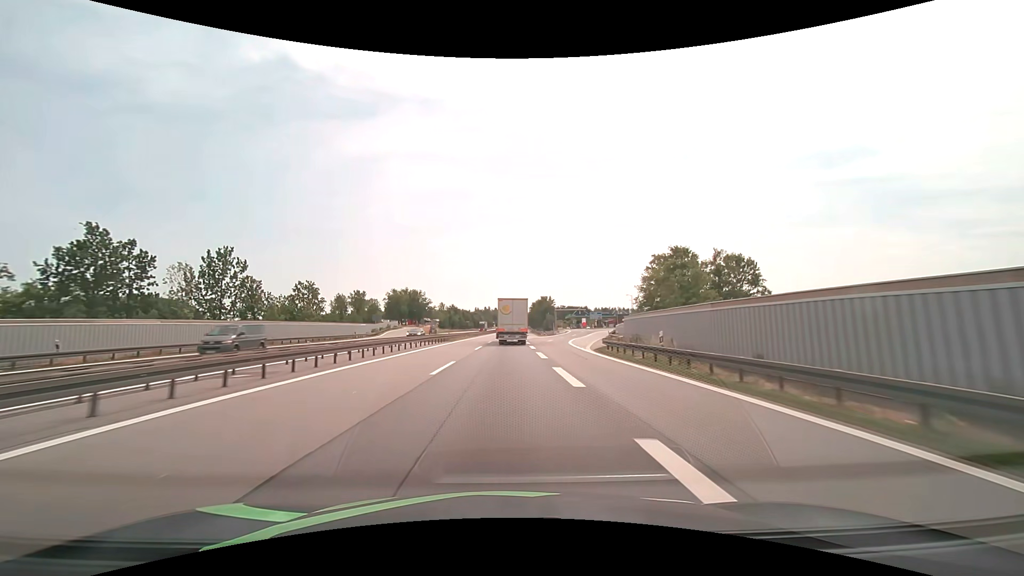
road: motorway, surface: asphalt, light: Day
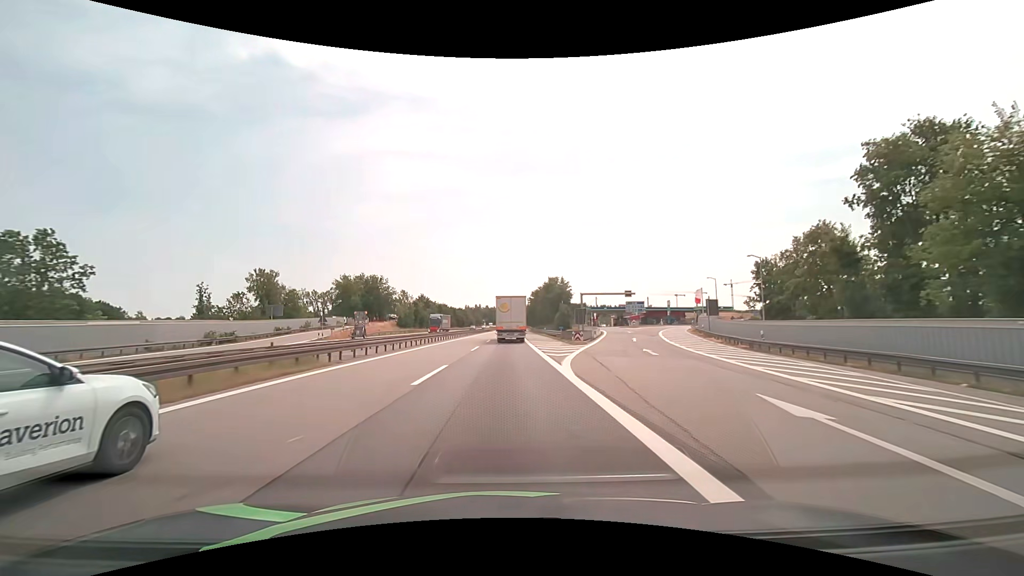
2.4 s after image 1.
(+0.4, +57.0) m; +1°
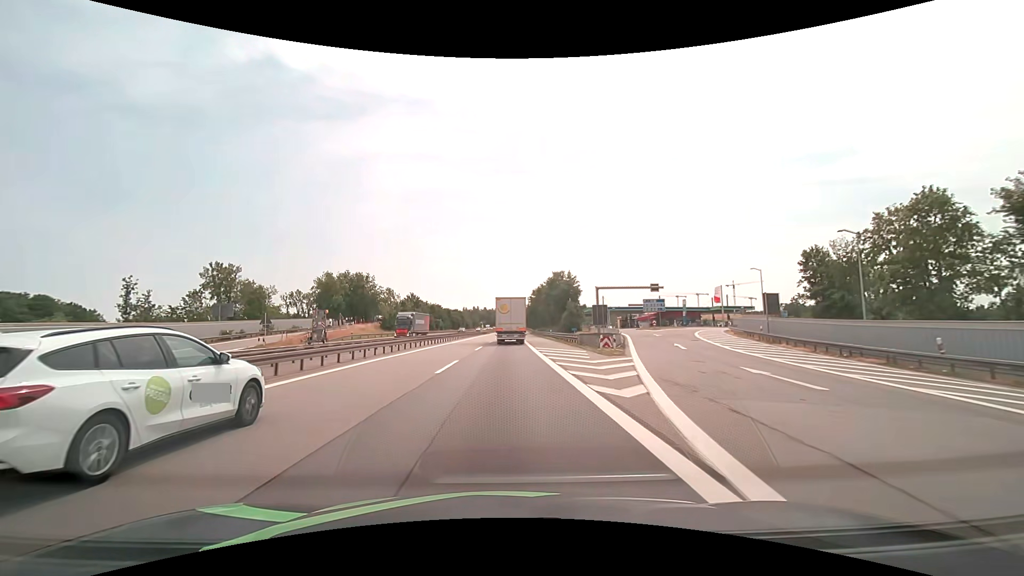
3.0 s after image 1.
(0.0, +14.2) m; 0°
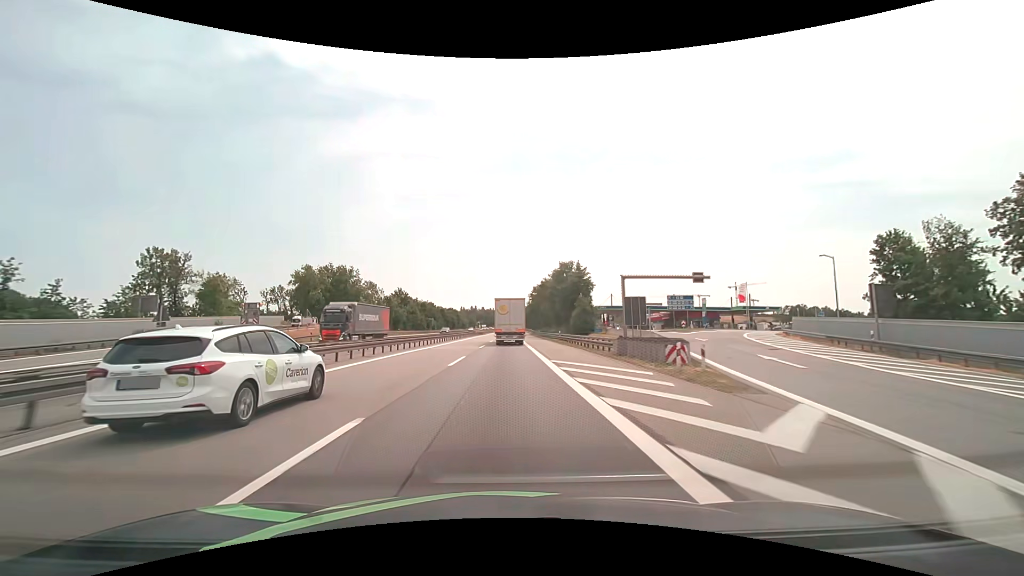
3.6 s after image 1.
(0.0, +14.2) m; 0°
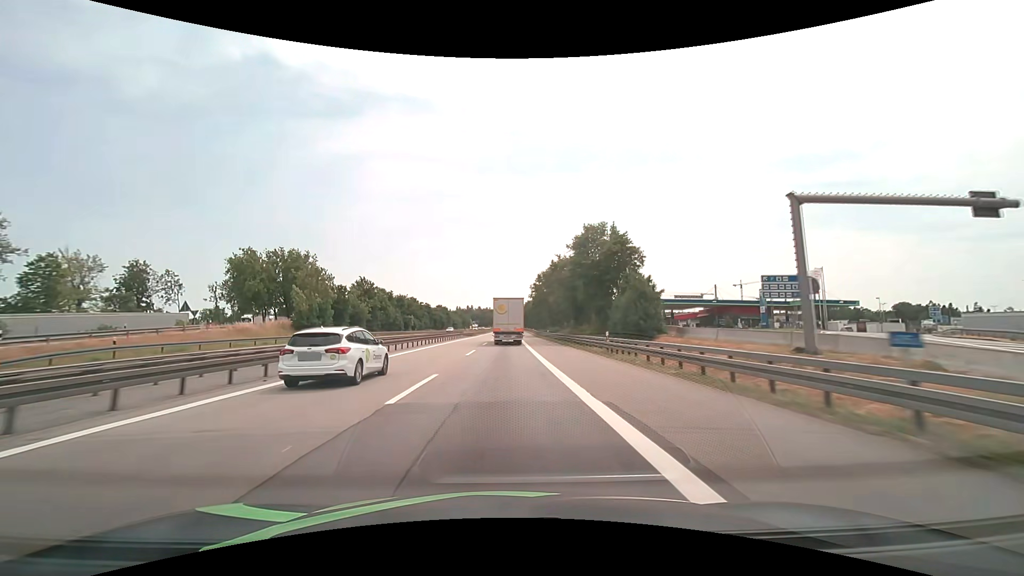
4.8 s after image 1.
(+0.1, +28.4) m; 0°
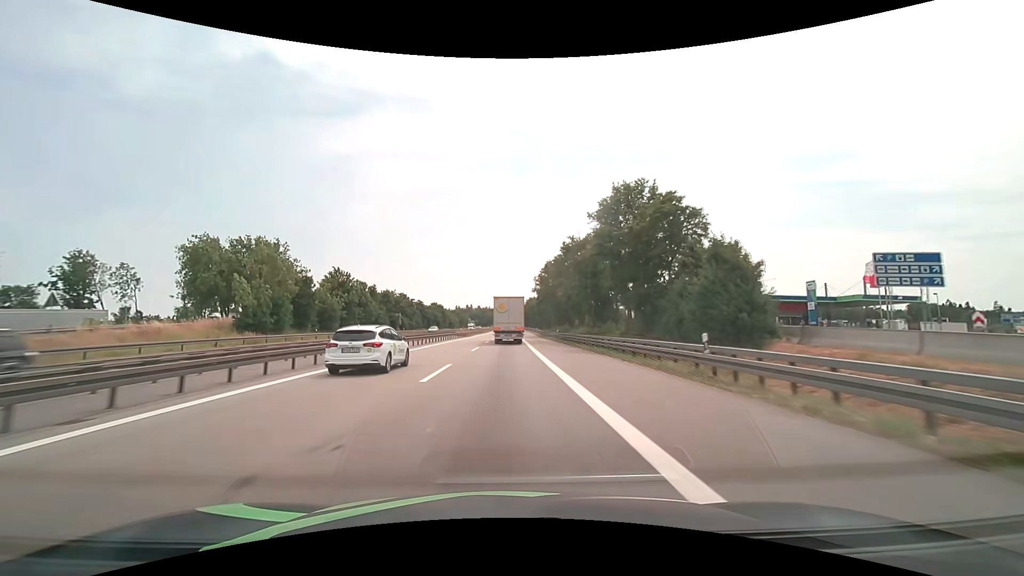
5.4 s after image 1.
(0.0, +14.2) m; 0°
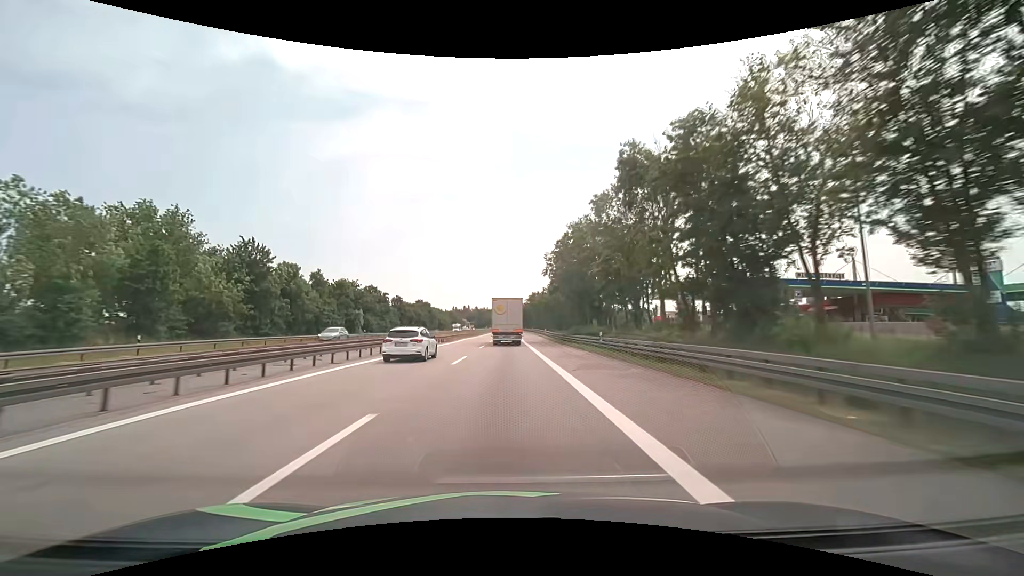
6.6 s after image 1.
(0.0, +28.3) m; 0°
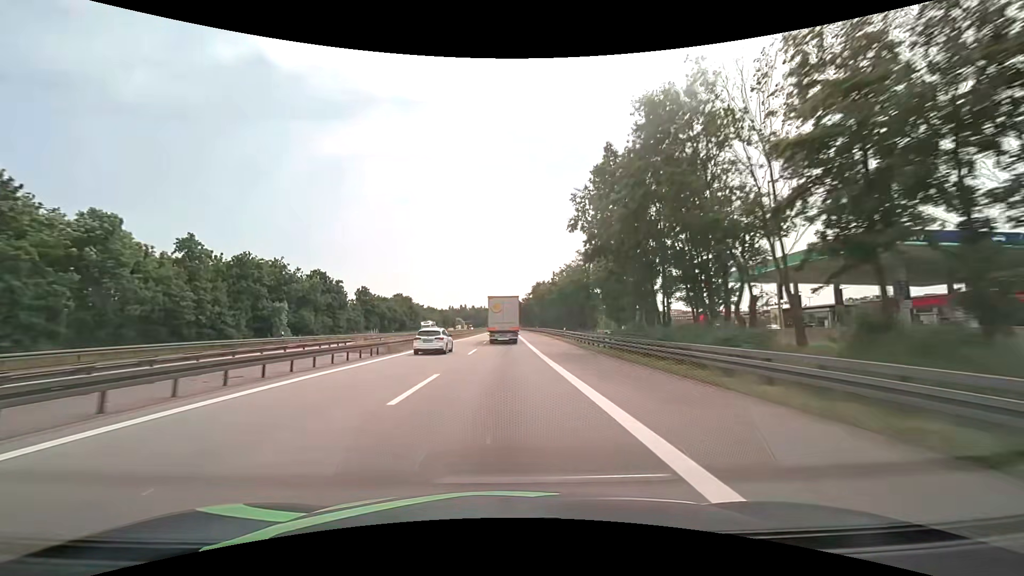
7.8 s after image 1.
(+0.1, +28.2) m; 0°
(0, +10) (0, +20) (0, +30) (0, +40) (0, +50) (0, +60) (0, +70) (0, +80) (0, +90) (0, +100) m
